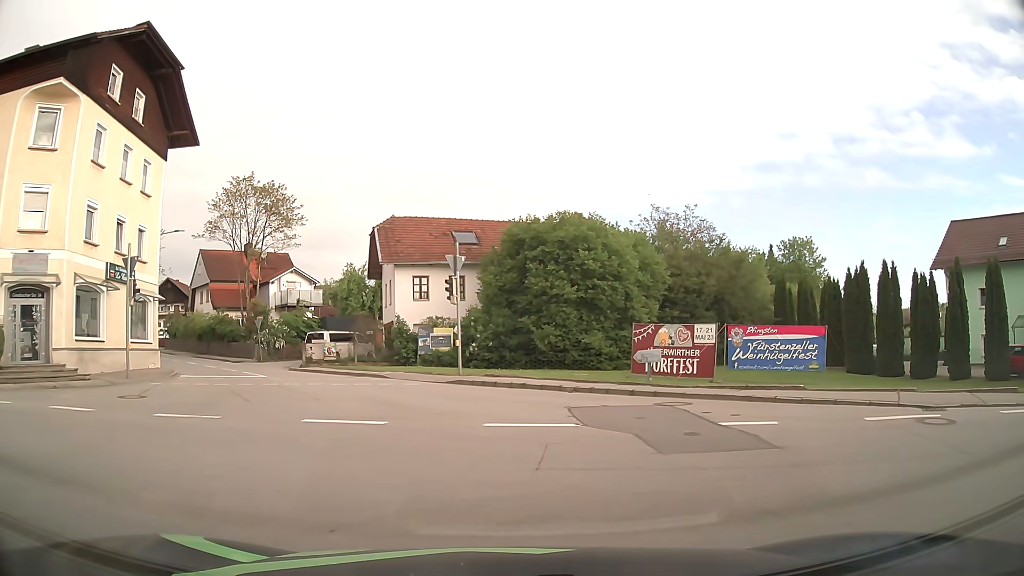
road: secondary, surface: asphalt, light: Day
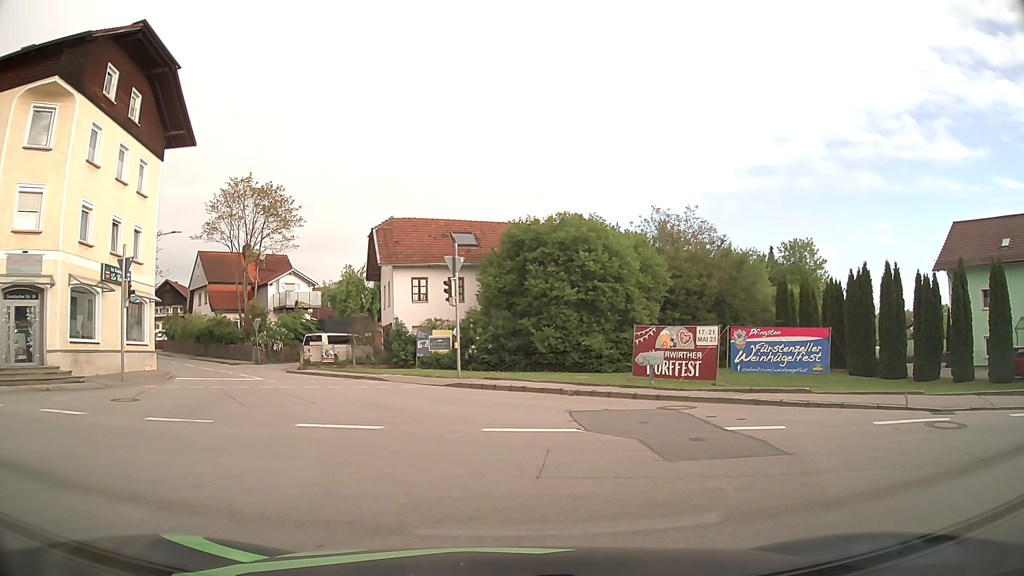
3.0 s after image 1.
(0.0, +0.4) m; 0°
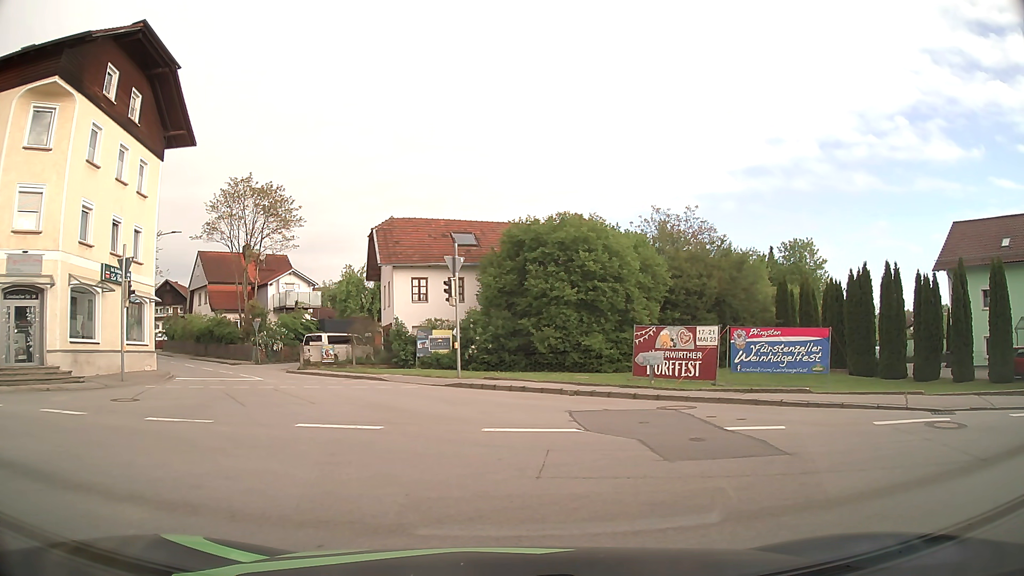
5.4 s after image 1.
(0.0, 0.0) m; 0°
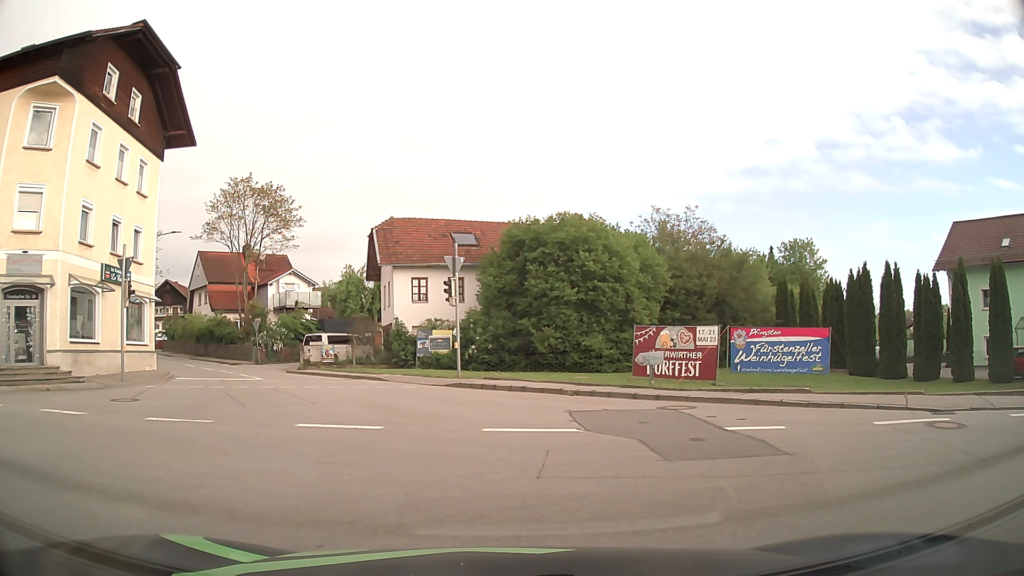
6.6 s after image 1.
(0.0, 0.0) m; 0°
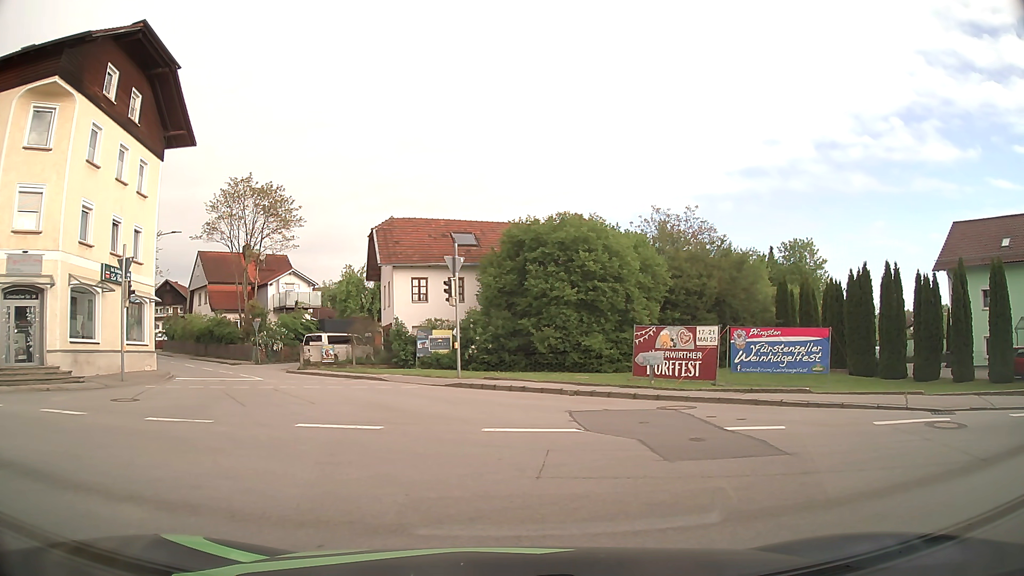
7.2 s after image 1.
(0.0, 0.0) m; 0°
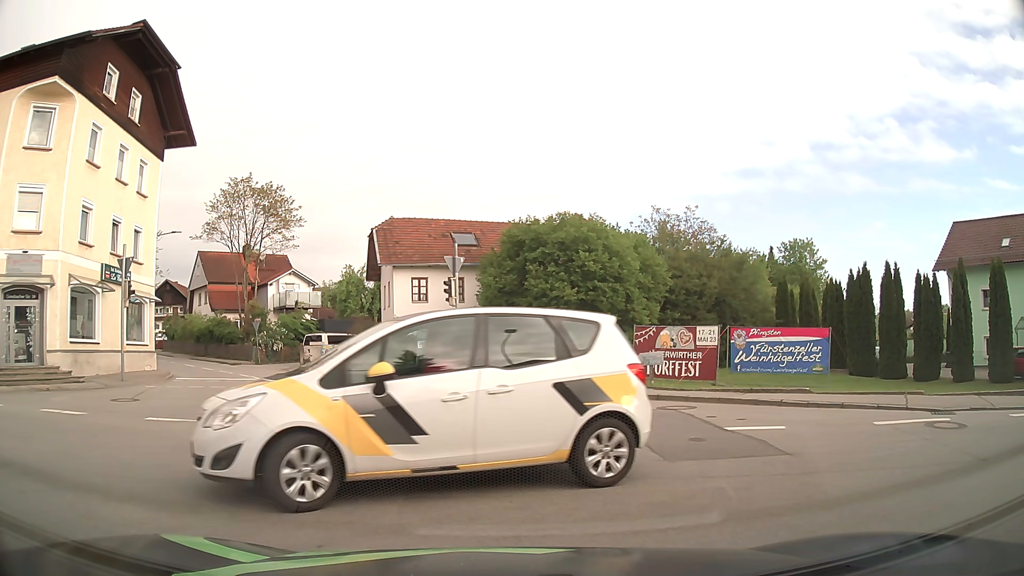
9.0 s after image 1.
(0.0, 0.0) m; 0°
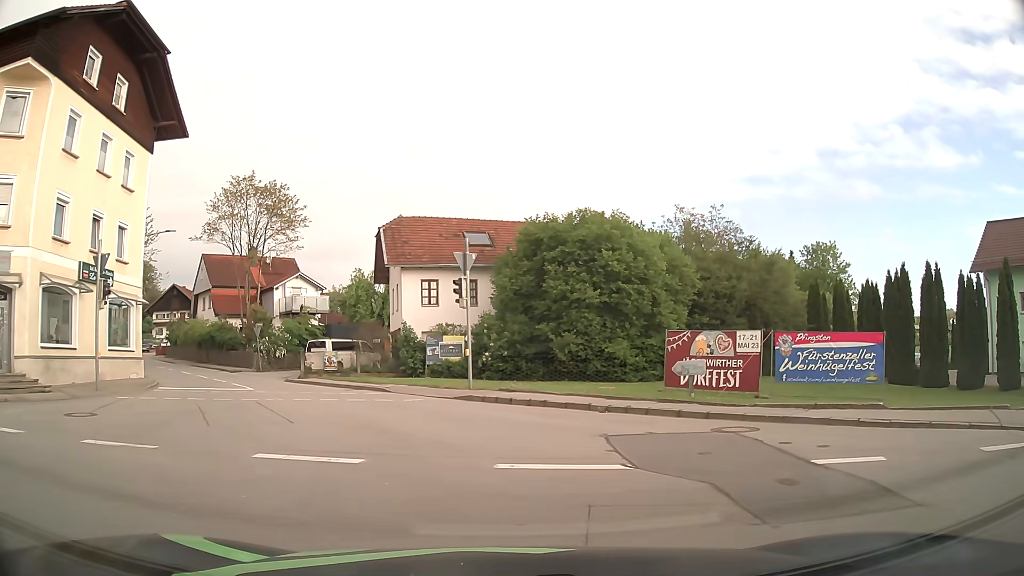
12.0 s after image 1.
(-0.1, +2.8) m; -2°
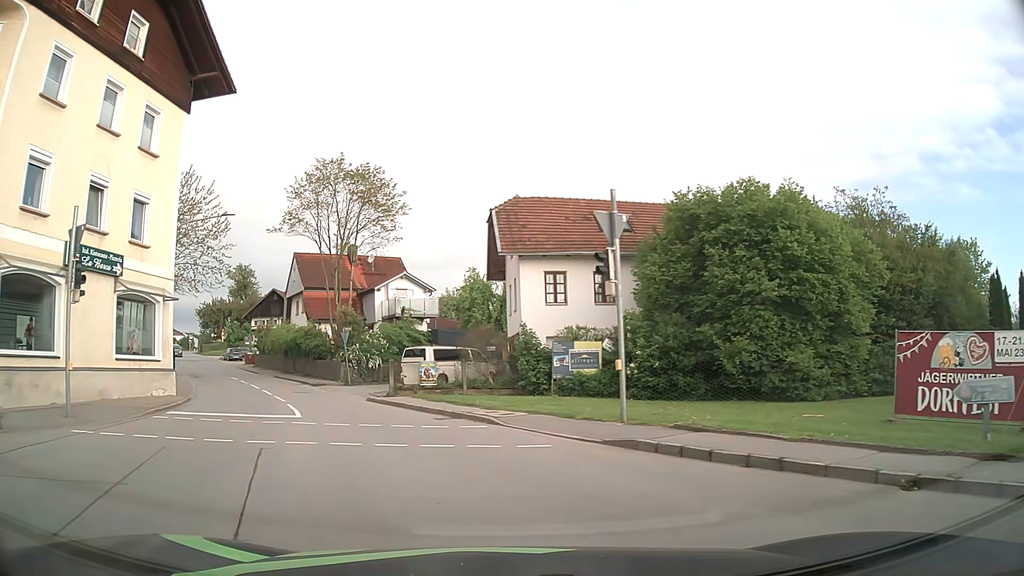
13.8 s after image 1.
(-0.7, +7.6) m; -9°
(-1, +10) (-4, +19) (-9, +28) (-14, +37) (-19, +46) (-24, +54) (-30, +62) (-35, +71) (-40, +79) (-46, +88) m
